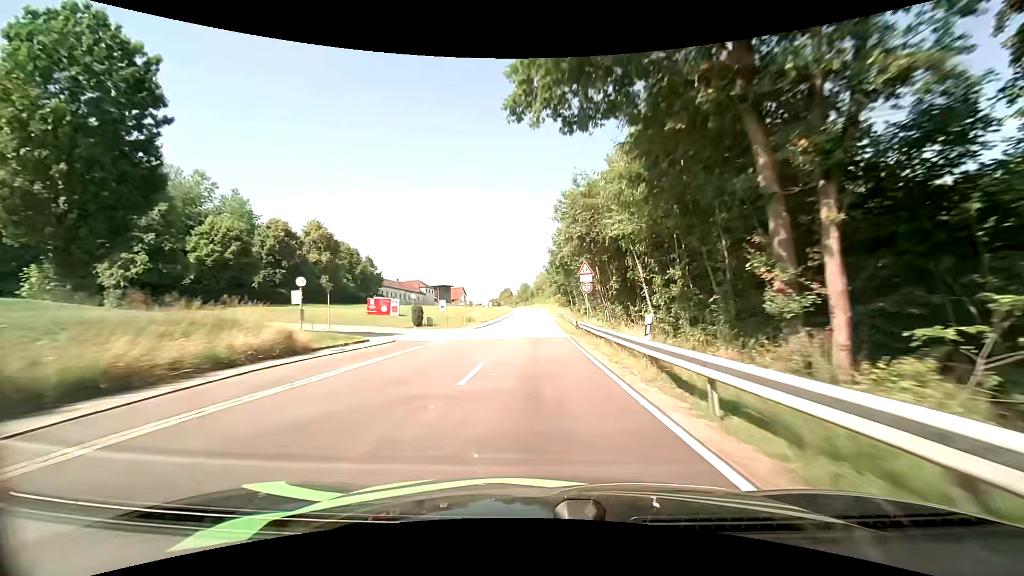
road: tertiary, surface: asphalt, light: Day
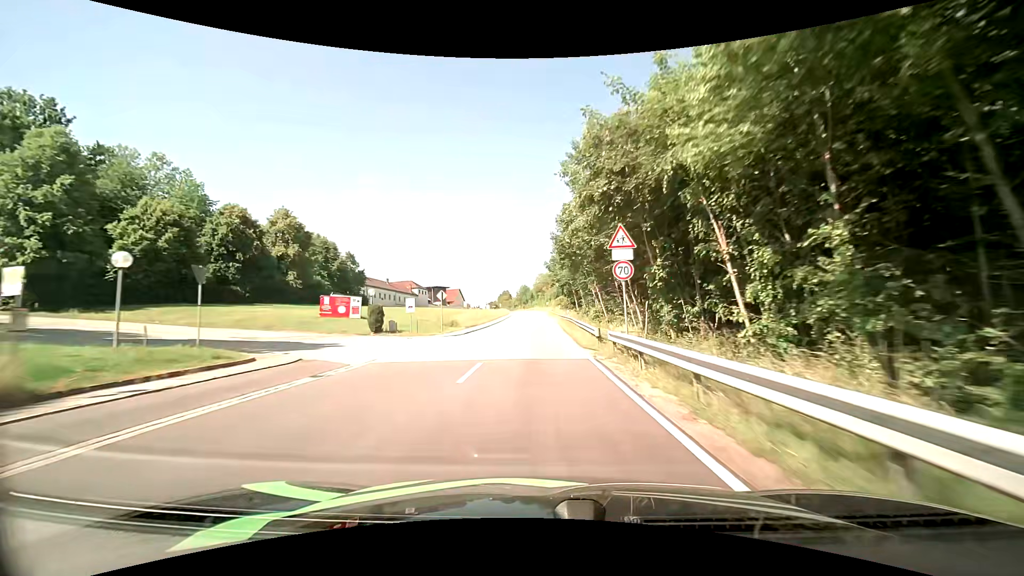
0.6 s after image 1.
(0.0, +11.7) m; 0°
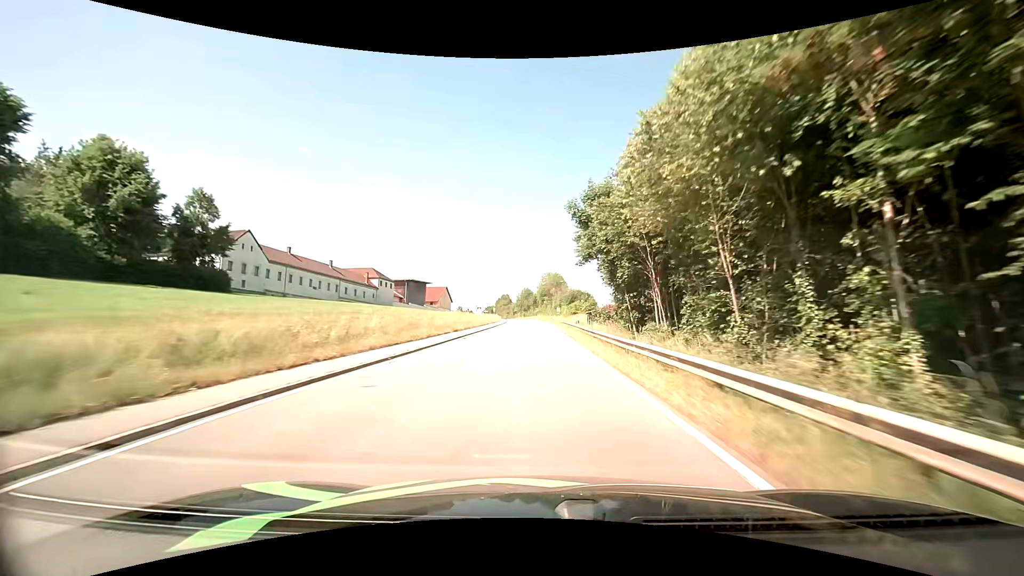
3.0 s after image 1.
(-0.2, +47.7) m; -1°
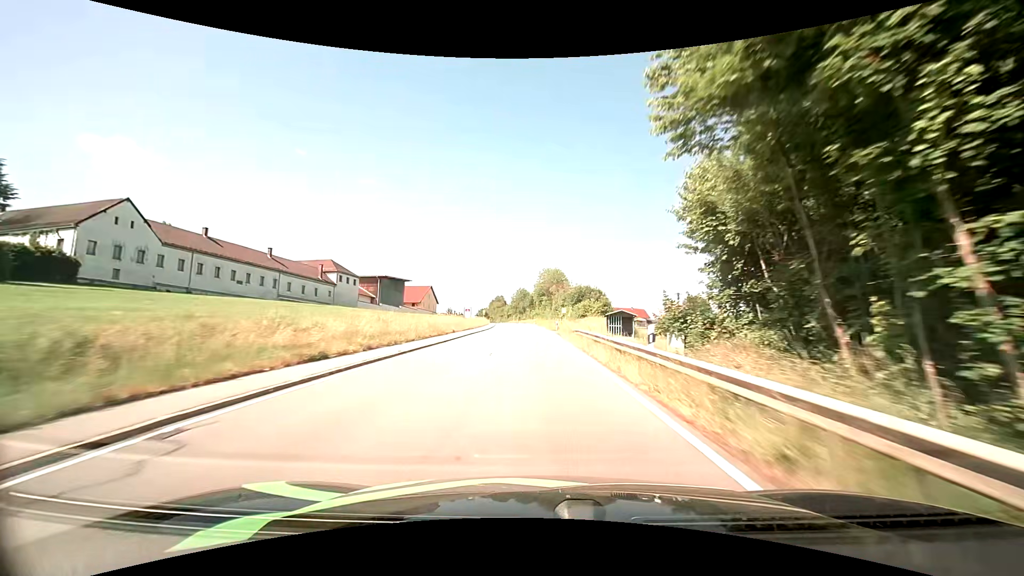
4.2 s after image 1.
(+0.3, +24.3) m; +1°
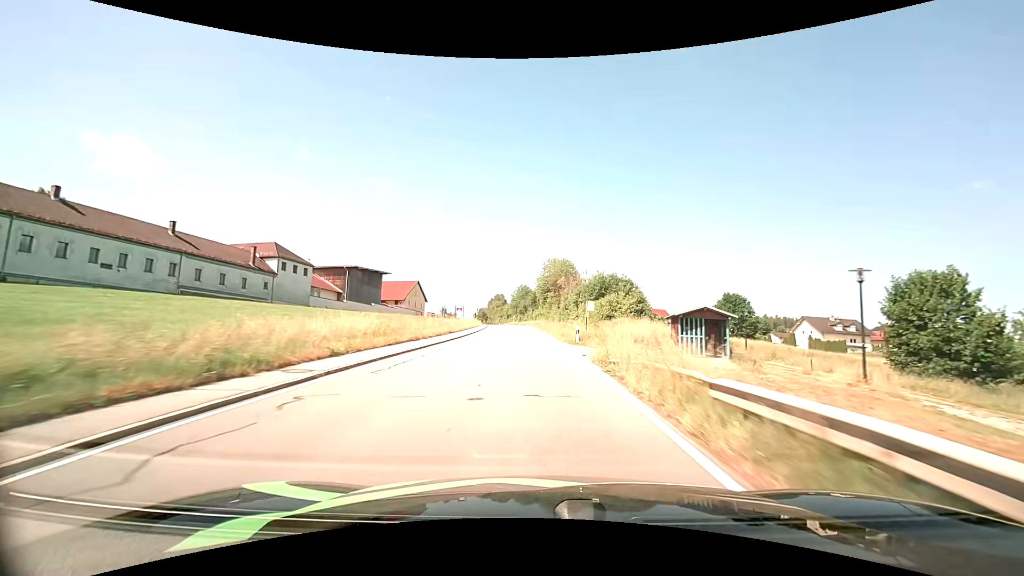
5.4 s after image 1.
(0.0, +24.4) m; 0°
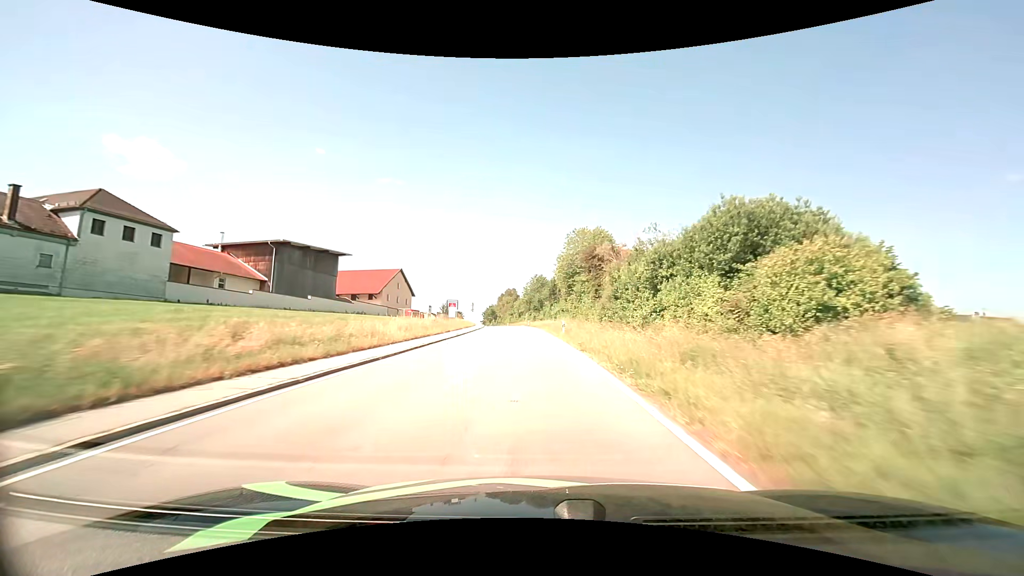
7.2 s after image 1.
(-0.4, +36.6) m; -2°
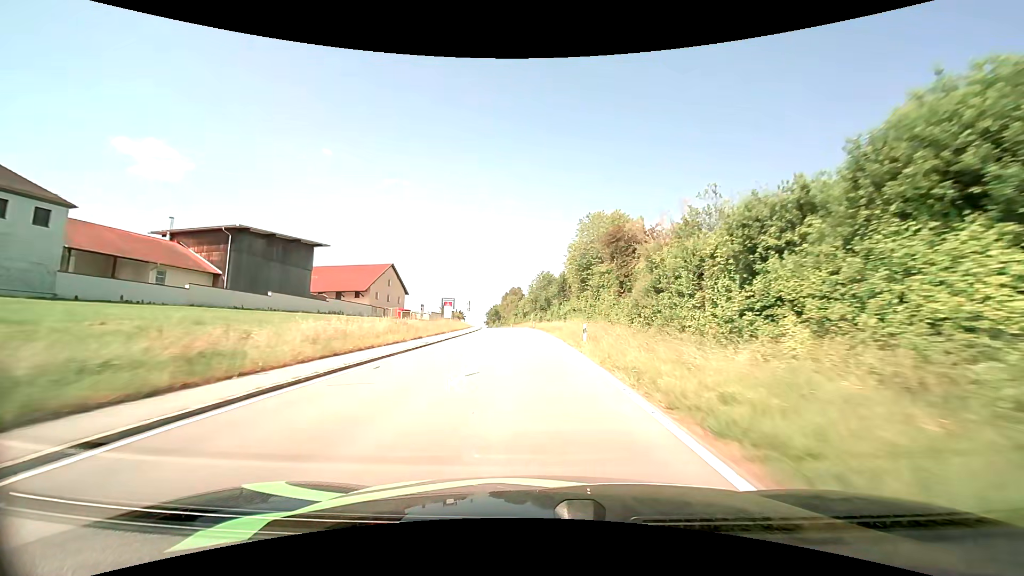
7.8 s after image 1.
(-0.1, +12.2) m; -1°
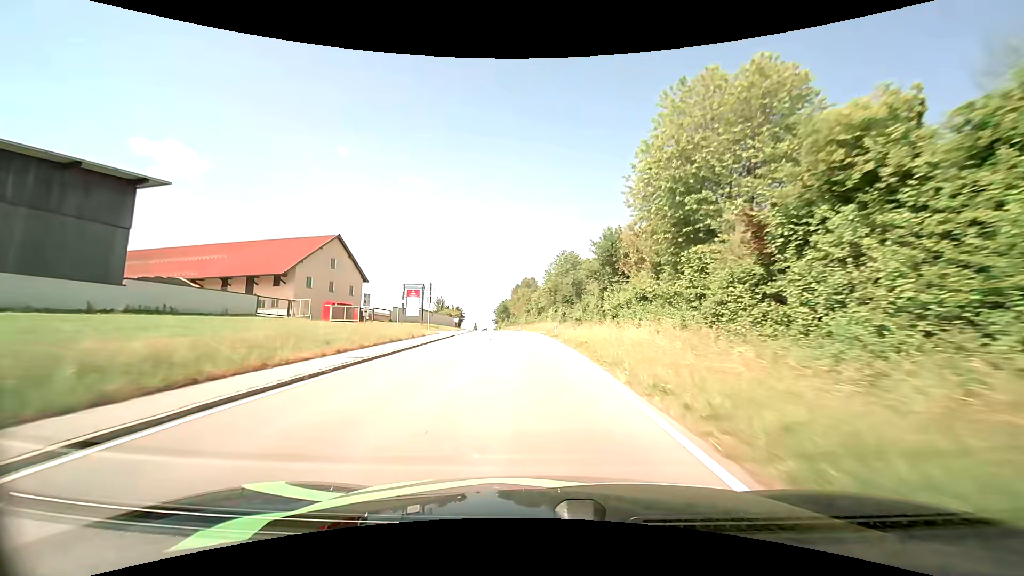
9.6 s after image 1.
(-0.7, +36.7) m; -2°
(0, +10) (0, +20) (-1, +30) (-1, +40) (-2, +50) (-3, +60) (-4, +70) (-5, +80) (-6, +90) (-7, +100) m
